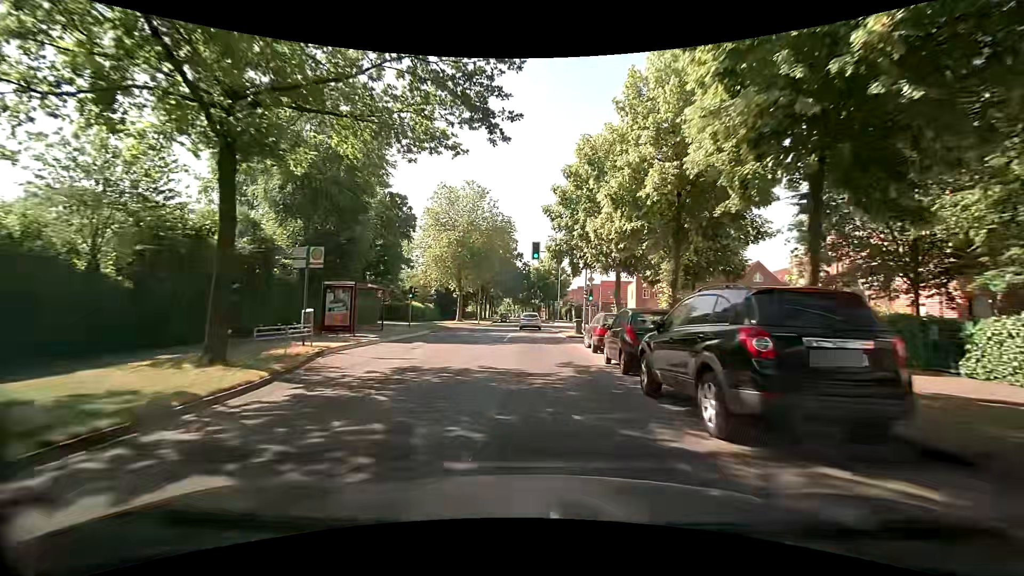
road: tertiary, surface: asphalt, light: Day
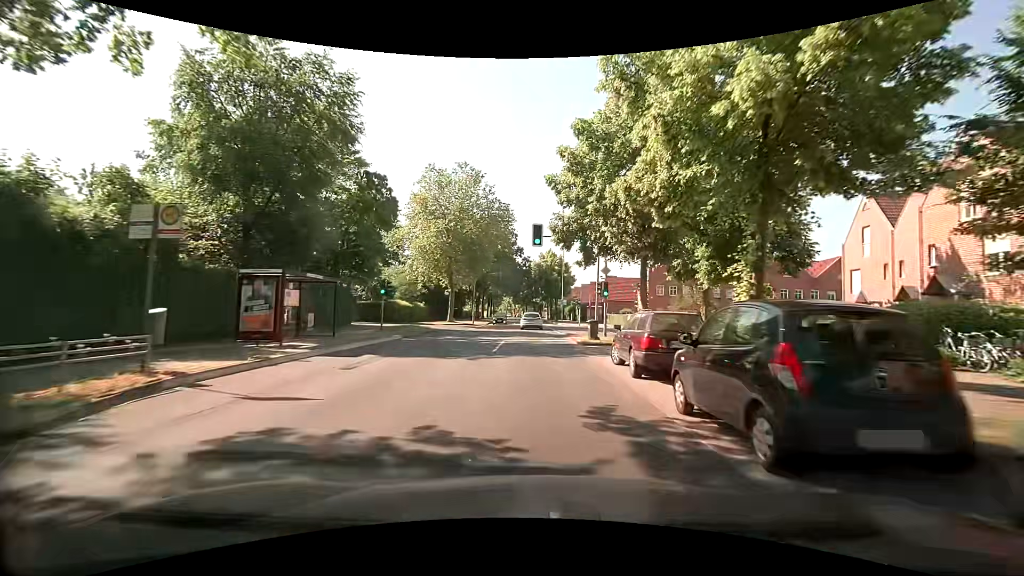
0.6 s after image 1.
(0.0, +6.9) m; 0°
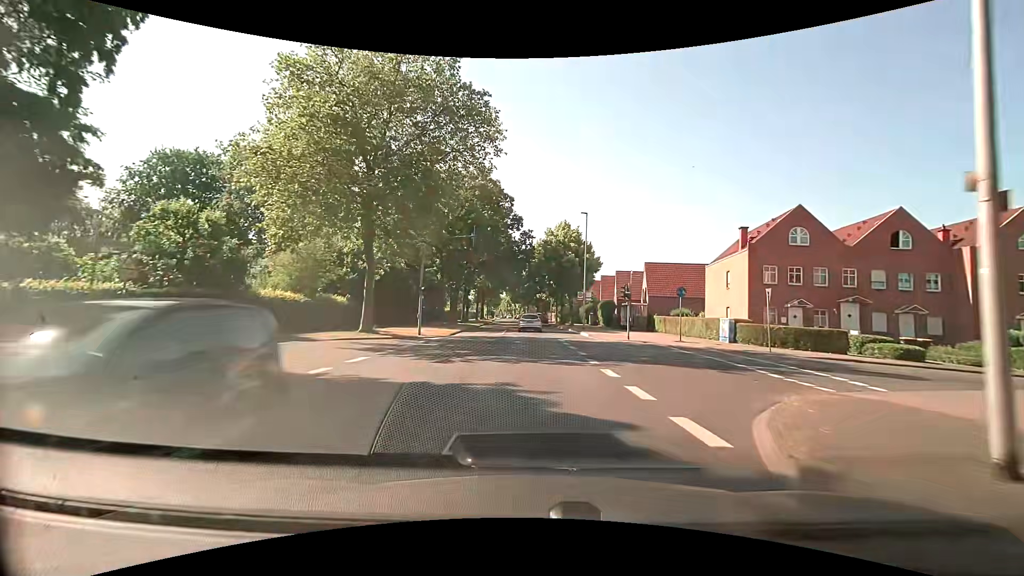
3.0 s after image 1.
(-0.2, +27.8) m; 0°
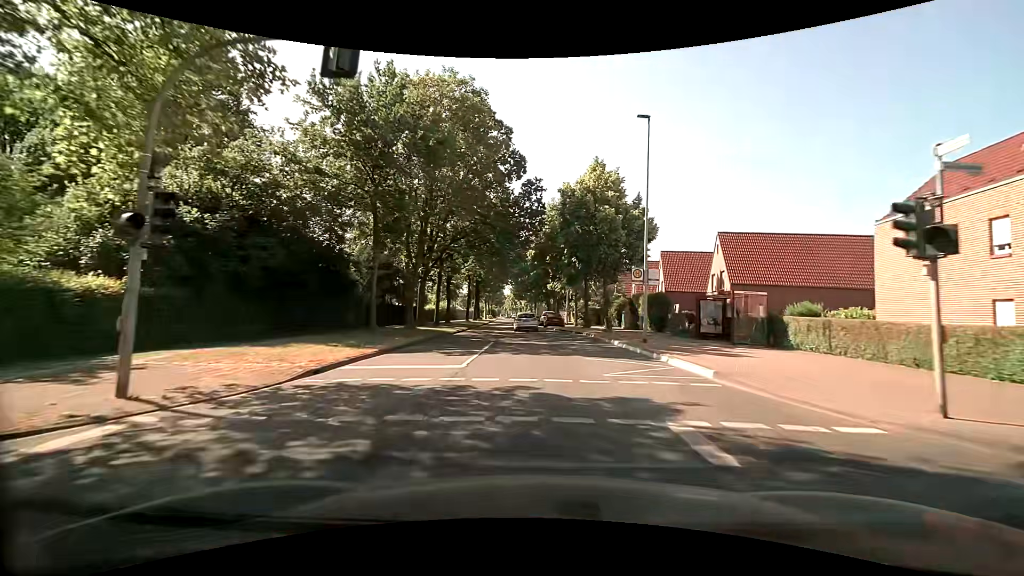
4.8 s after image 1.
(-0.3, +21.5) m; -1°
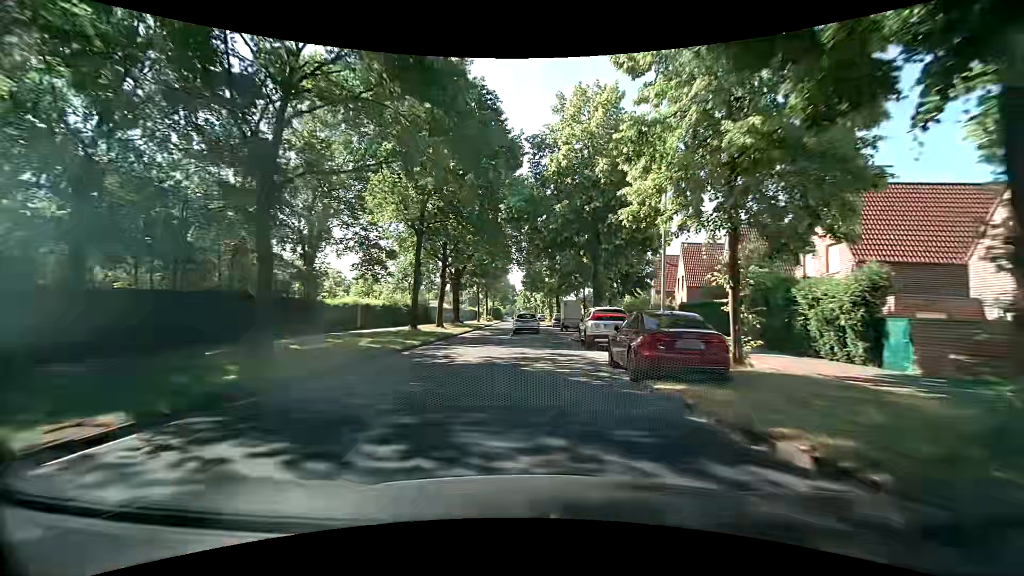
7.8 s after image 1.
(-0.4, +36.5) m; -2°
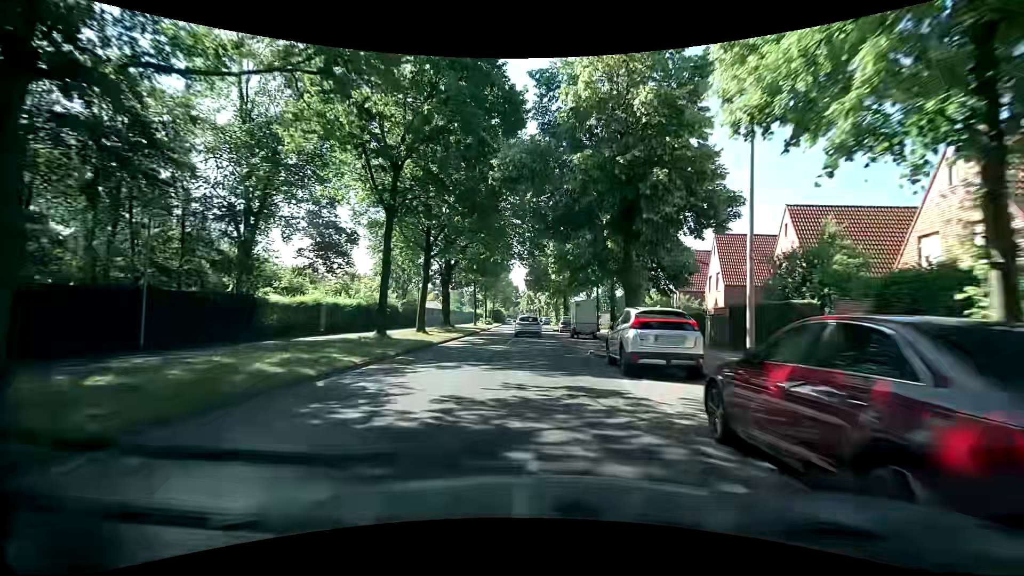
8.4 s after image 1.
(0.0, +7.2) m; 0°
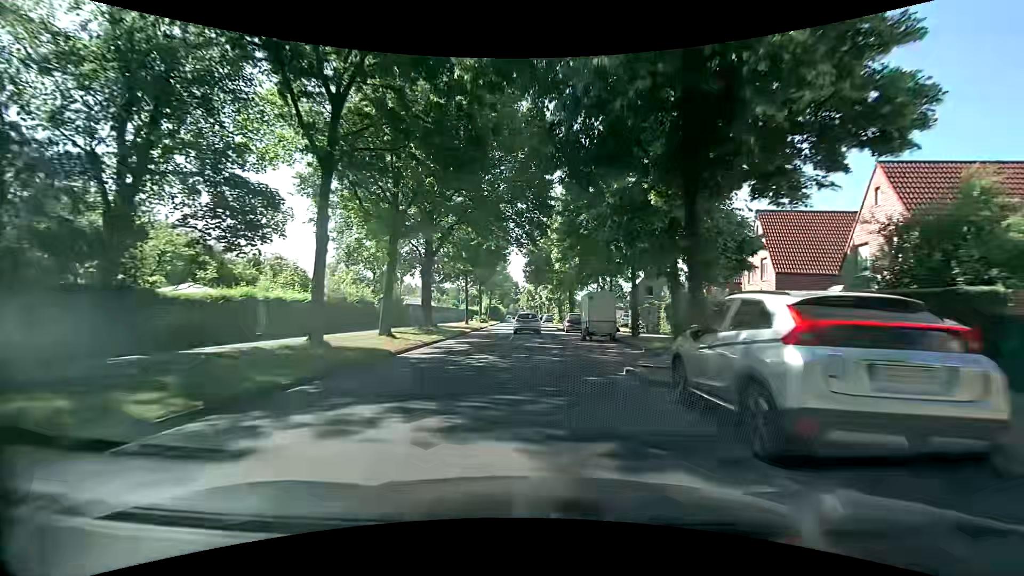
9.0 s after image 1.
(0.0, +7.2) m; -1°
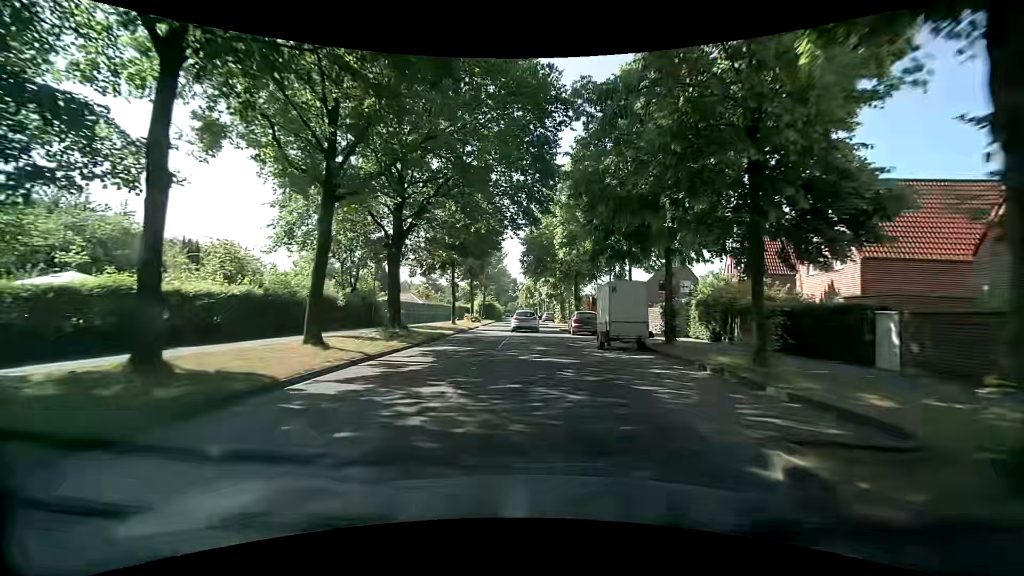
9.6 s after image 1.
(+0.1, +7.1) m; 0°
(0, +10) (0, +20) (0, +30) (0, +40) (0, +50) (0, +60) (0, +70) (0, +80) (-1, +90) (-1, +100) m
